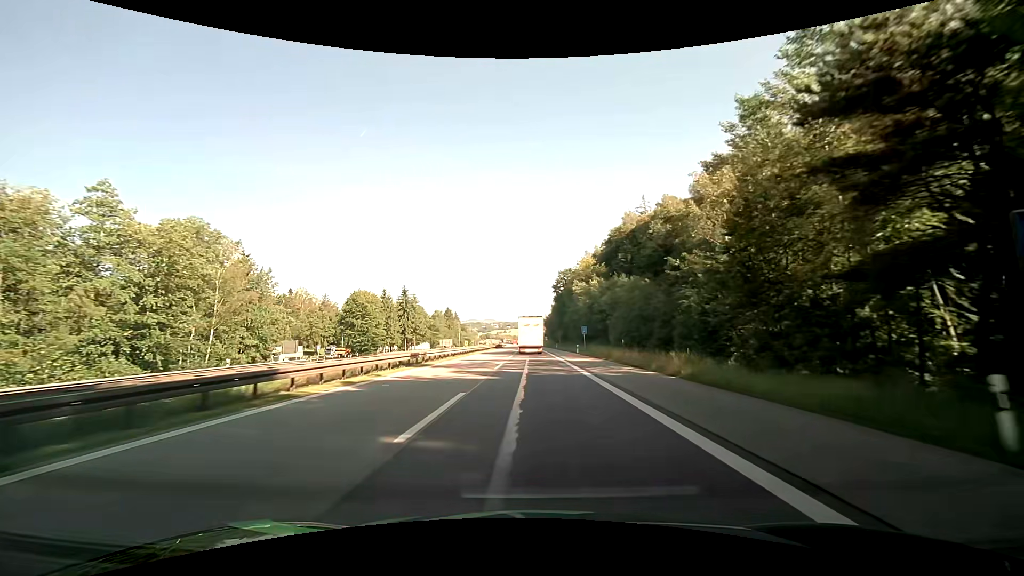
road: motorway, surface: asphalt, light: Day
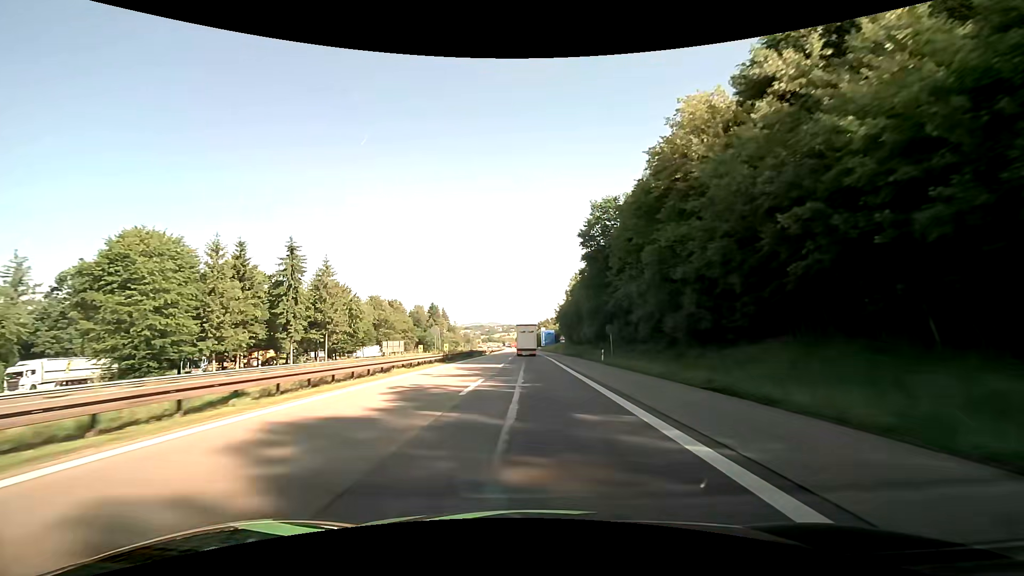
(-0.2, +65.0) m; 0°
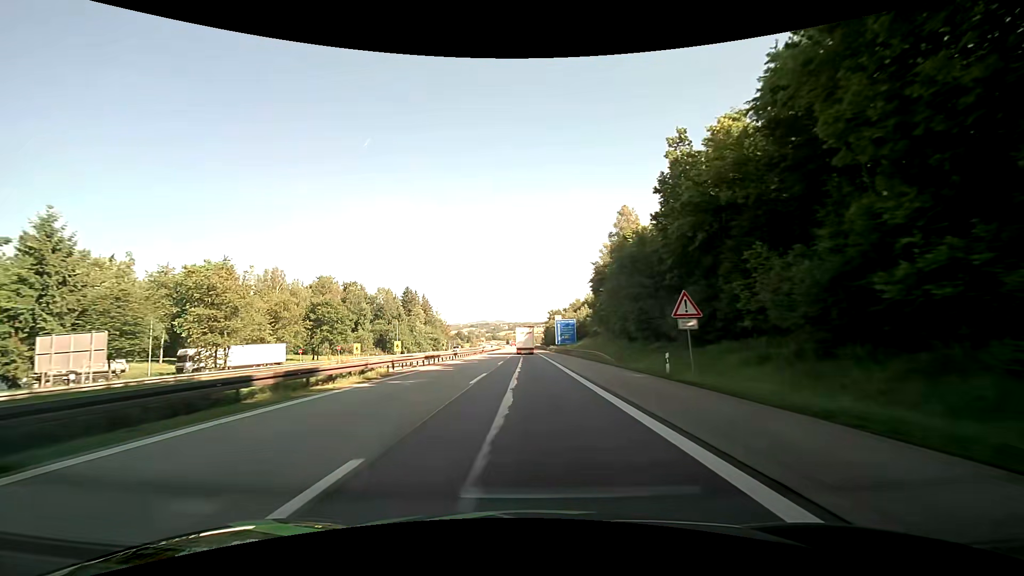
(-0.6, +68.3) m; -1°
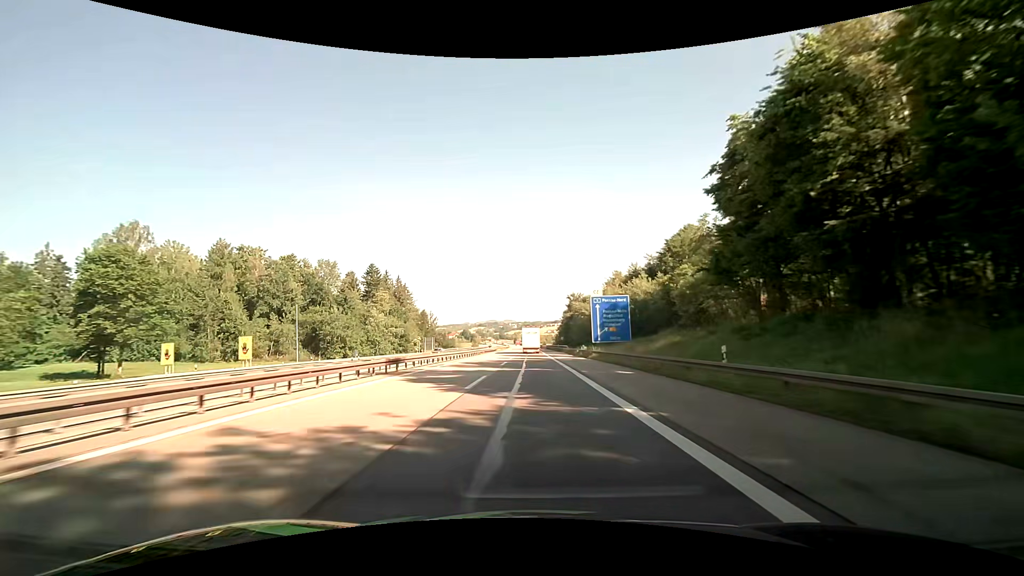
(-0.5, +56.9) m; -1°
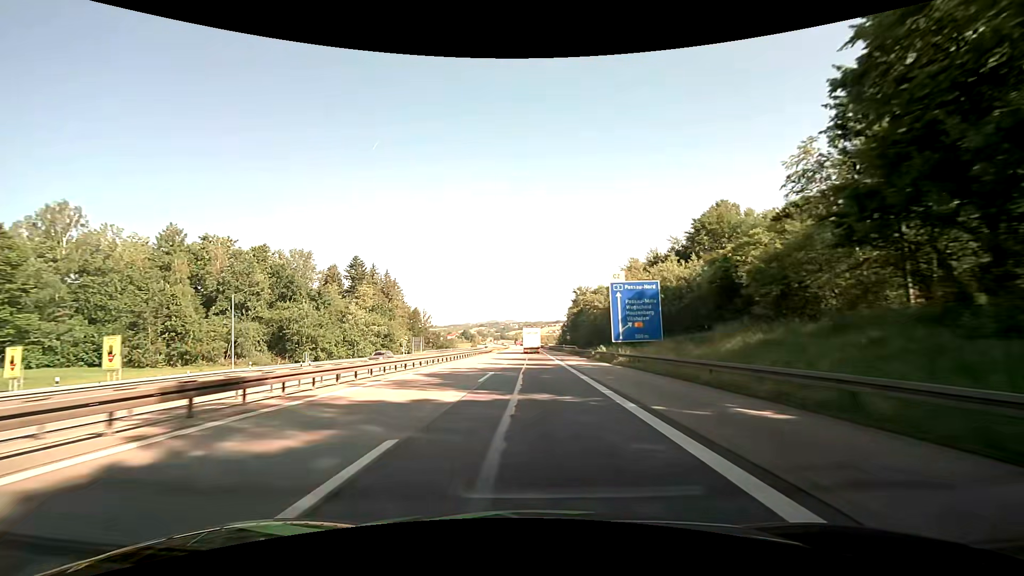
(0.0, +14.6) m; 0°
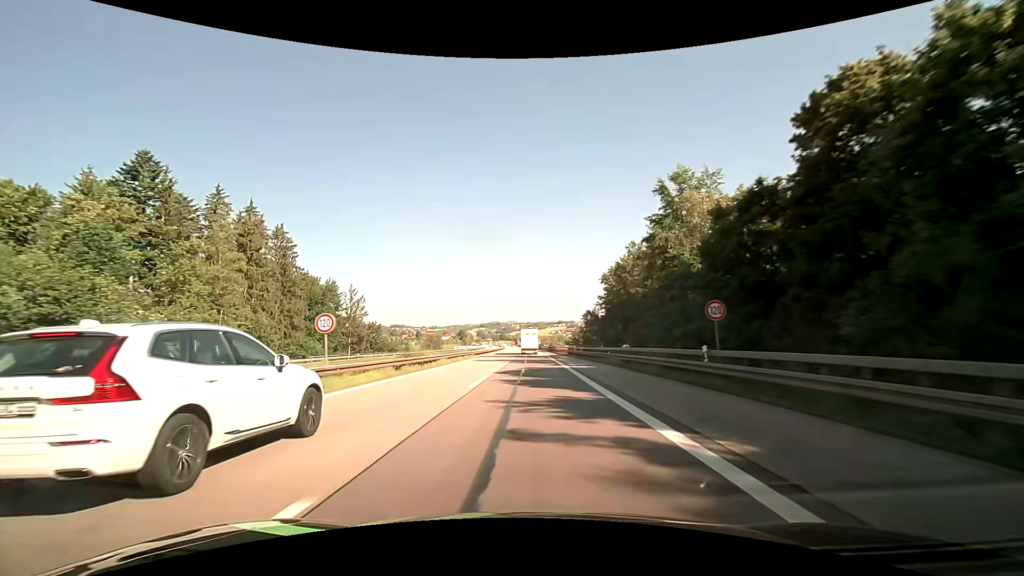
(+0.1, +74.6) m; 0°
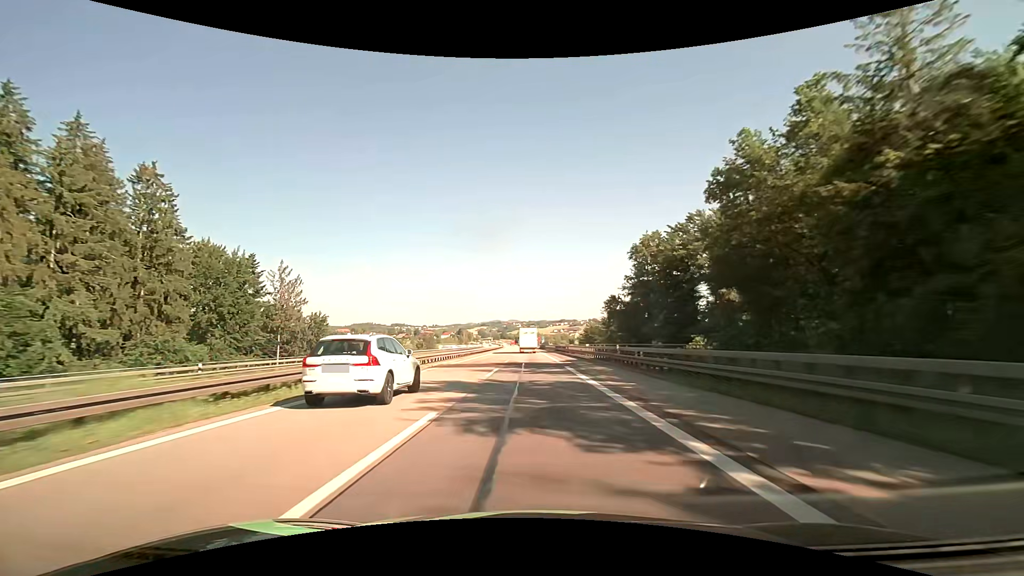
(-0.1, +30.6) m; 0°
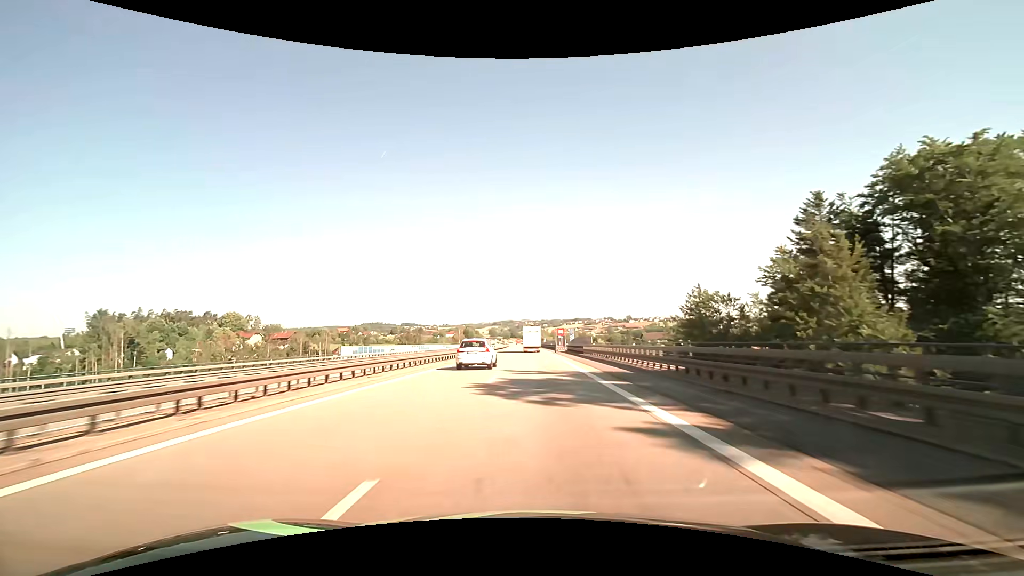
(-0.9, +76.5) m; -1°
(0, +10) (0, +20) (0, +30) (0, +40) (0, +50) (0, +60) (0, +70) (0, +80) (0, +90) (0, +100) m
